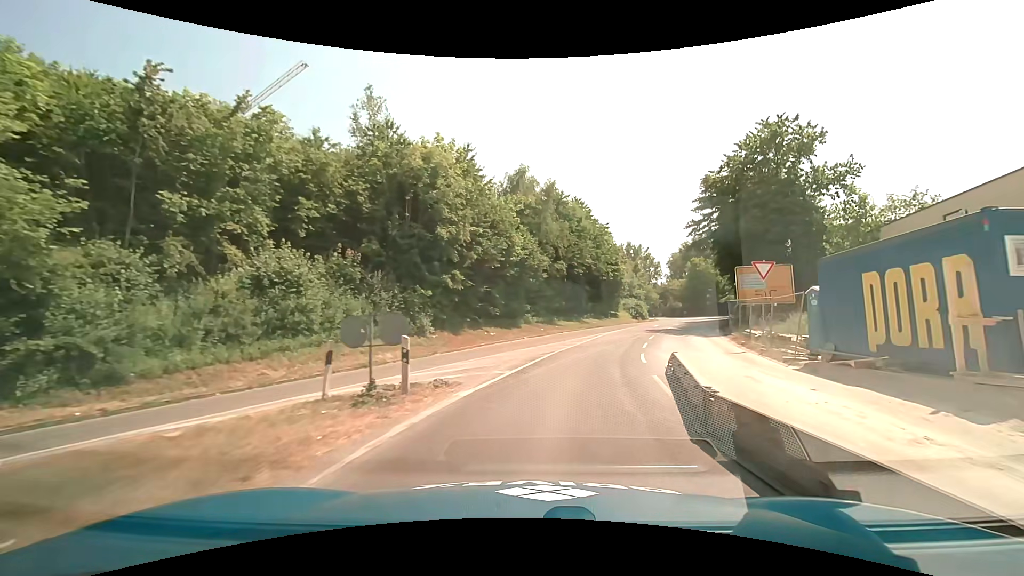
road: trunk_link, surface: asphalt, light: Day
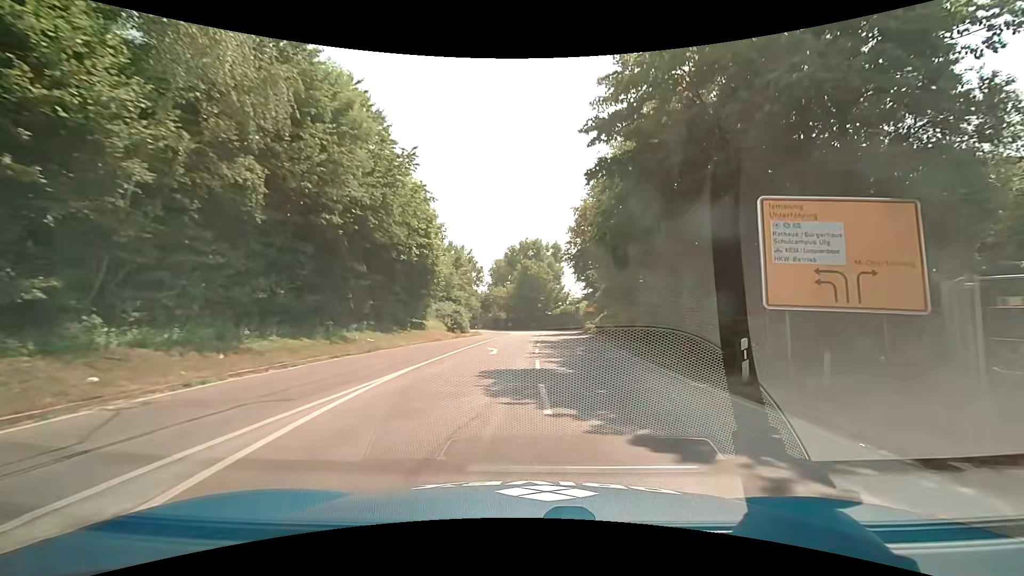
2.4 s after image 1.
(+4.7, +25.3) m; +21°
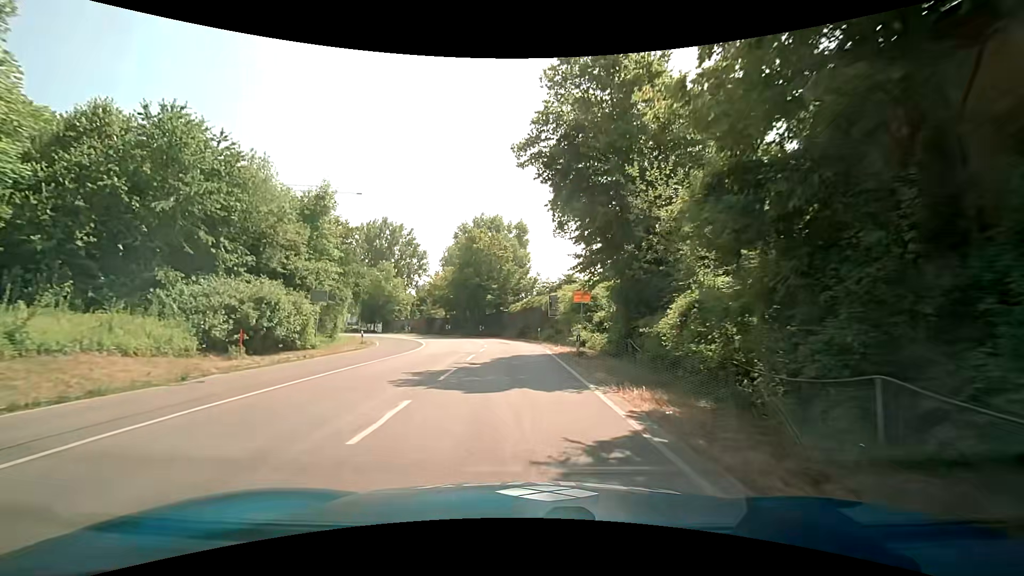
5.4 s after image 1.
(+2.5, +32.0) m; +4°
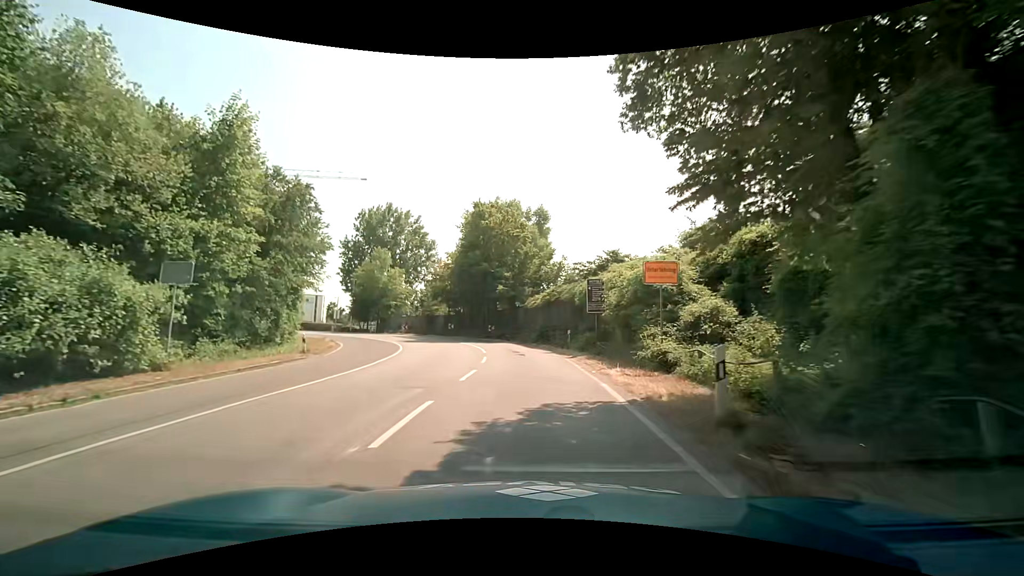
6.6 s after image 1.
(-0.2, +12.6) m; -2°
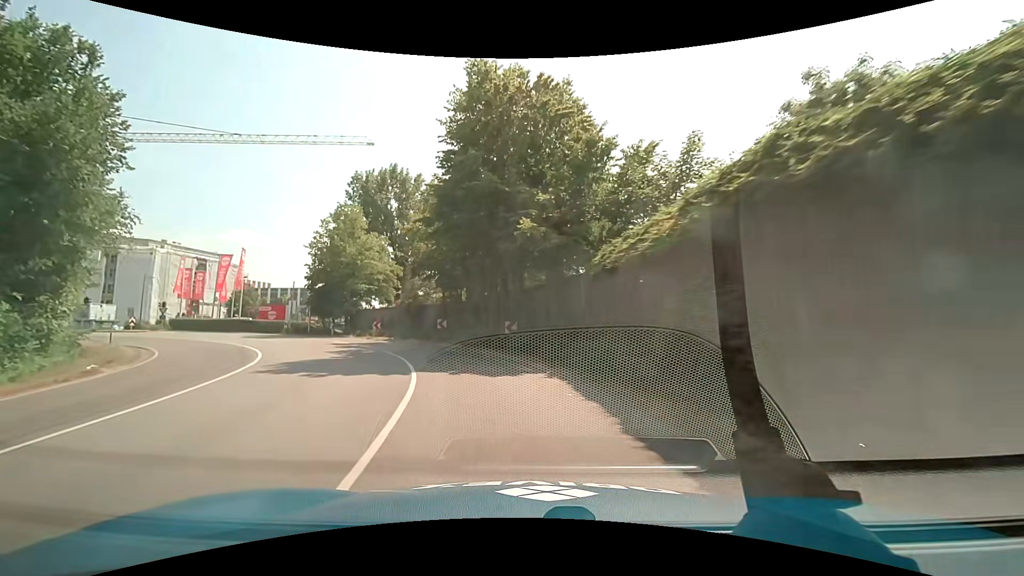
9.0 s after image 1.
(-0.6, +24.8) m; -5°
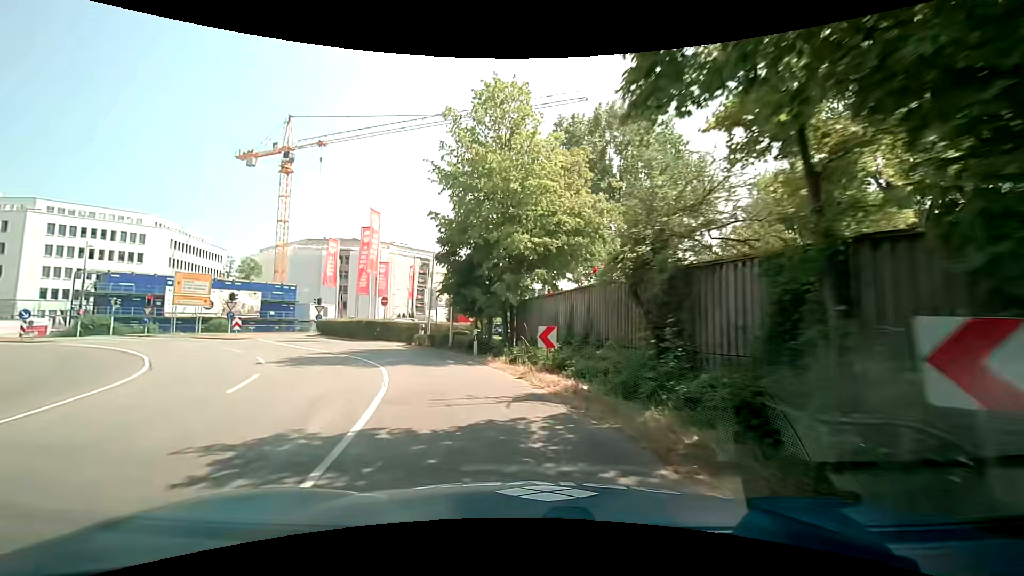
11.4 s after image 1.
(-4.8, +24.2) m; -26°
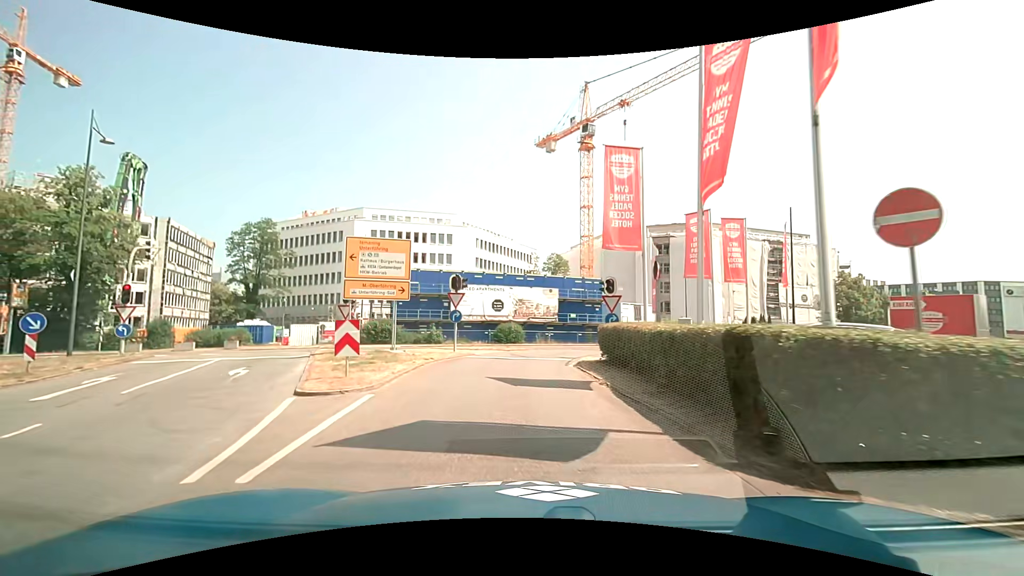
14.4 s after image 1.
(-8.0, +24.1) m; -36°
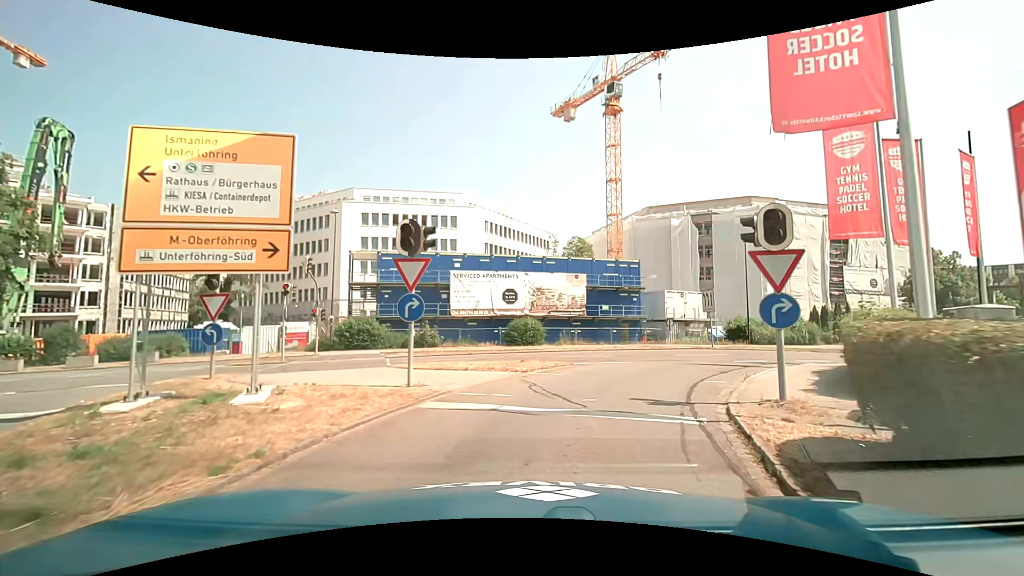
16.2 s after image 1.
(-0.4, +11.7) m; -2°
(+1, +10) (+5, +19) (+13, +25) (+22, +29) (+32, +32) (+41, +36) (+50, +40) (+59, +45) (+68, +50) (+76, +55) m
